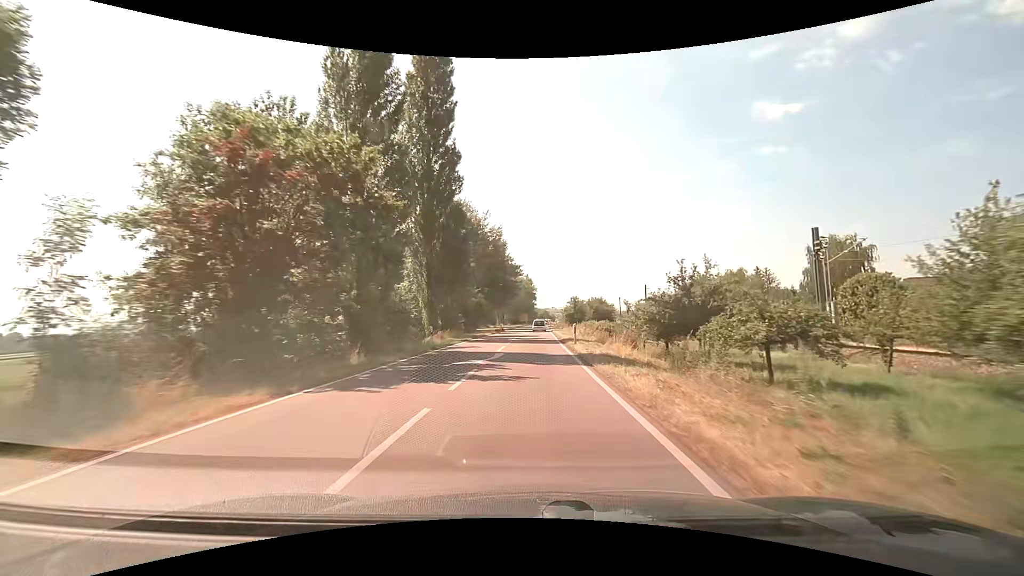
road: secondary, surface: asphalt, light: Day
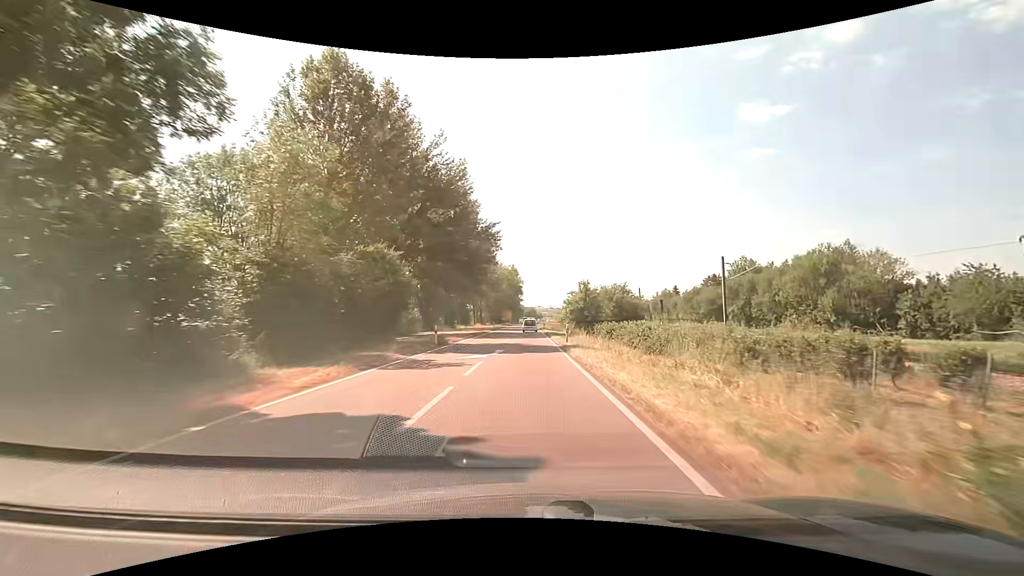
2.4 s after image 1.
(+0.5, +39.4) m; +2°
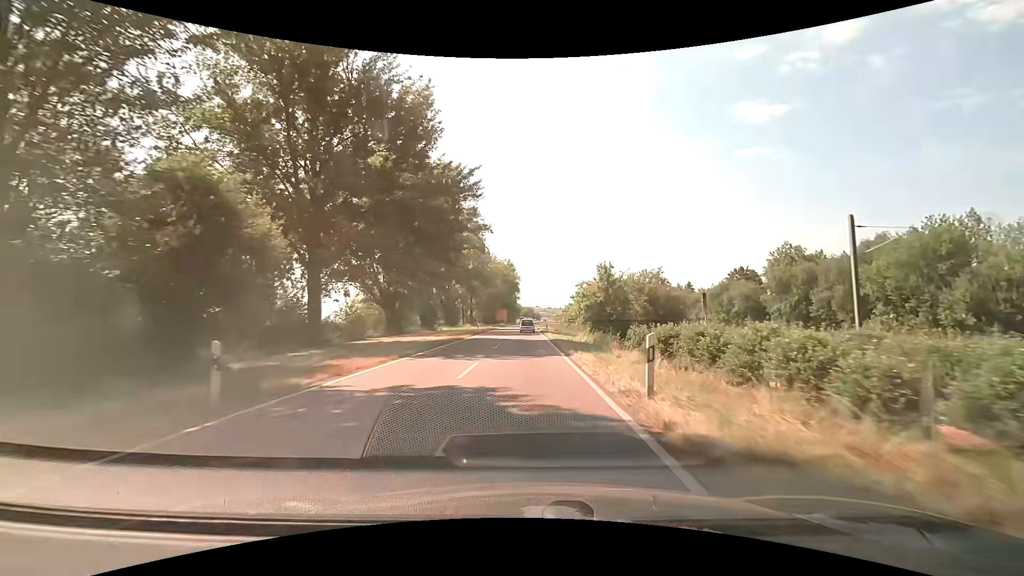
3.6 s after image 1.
(0.0, +19.1) m; 0°
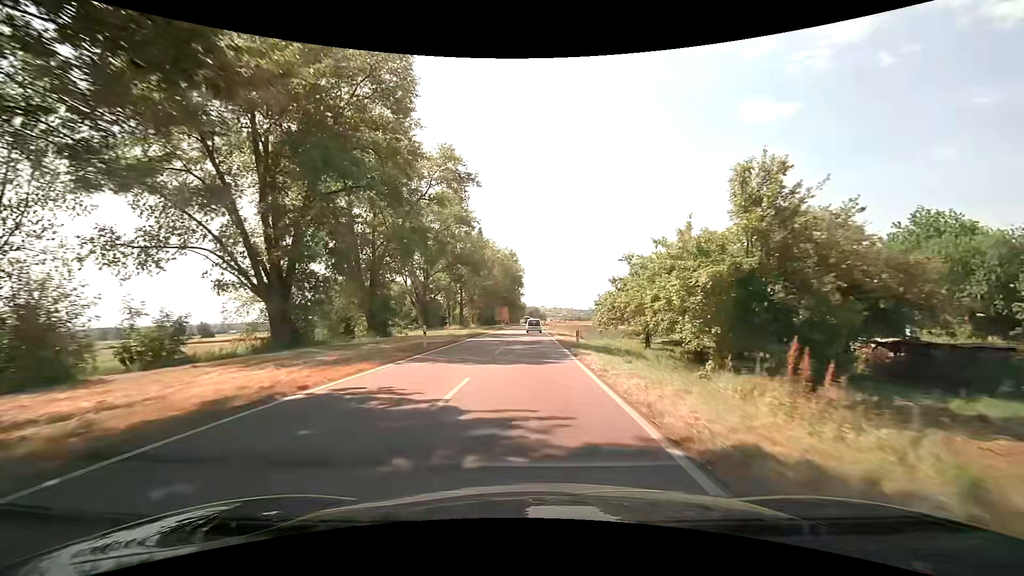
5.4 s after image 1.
(-0.1, +28.3) m; 0°
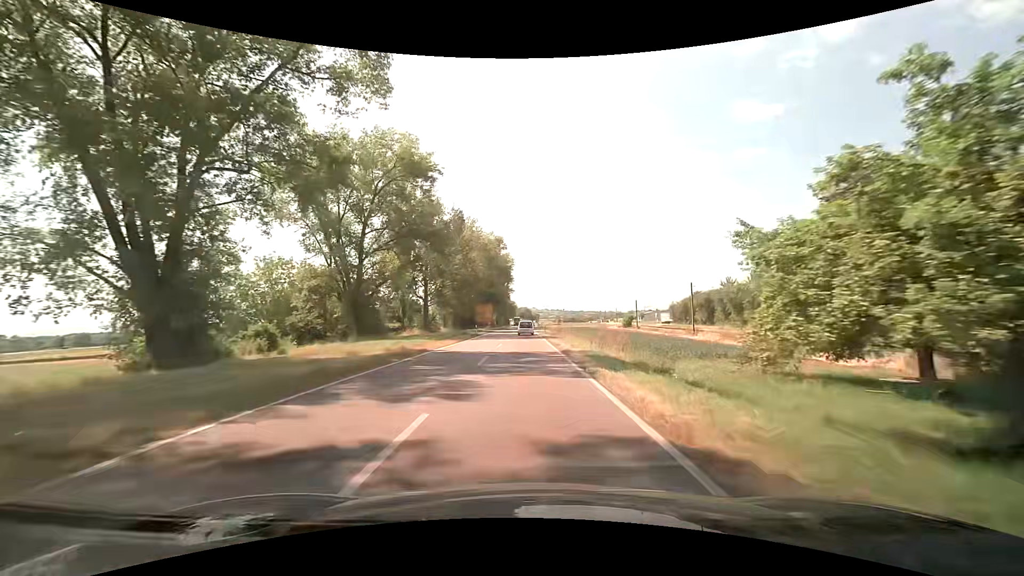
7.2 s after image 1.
(0.0, +28.4) m; 0°
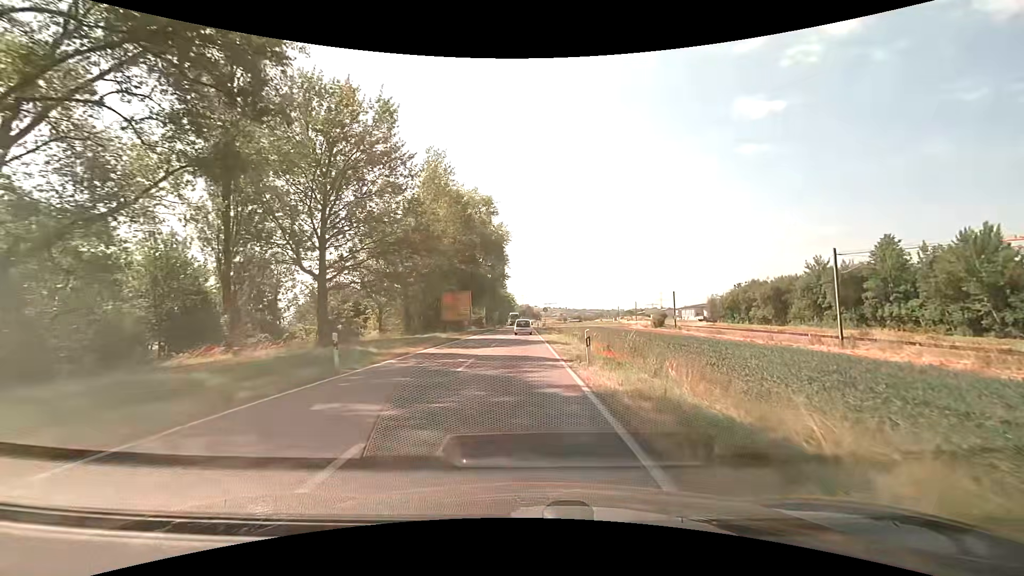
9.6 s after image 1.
(+0.3, +37.9) m; 0°
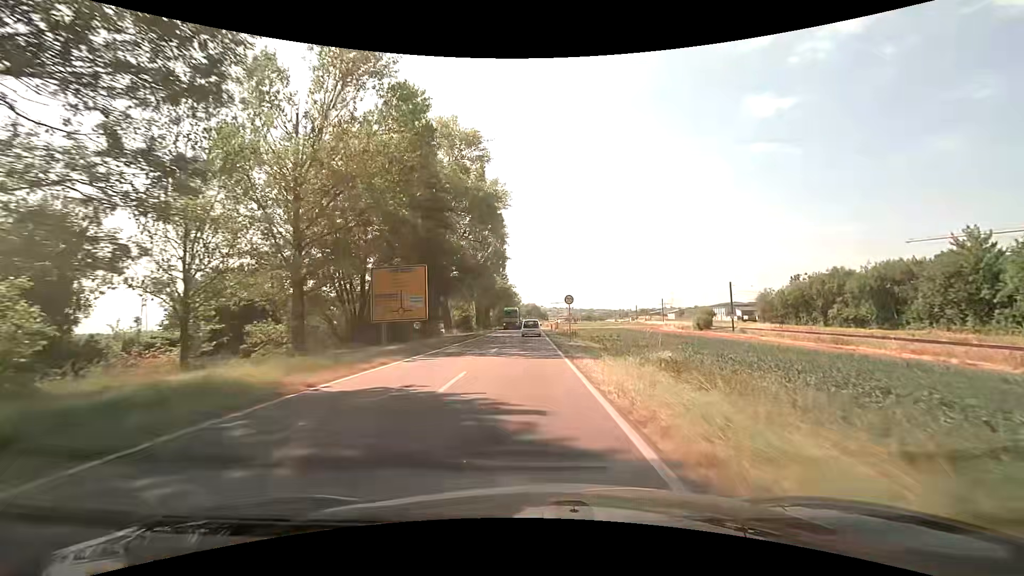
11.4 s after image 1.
(-0.2, +28.4) m; -1°
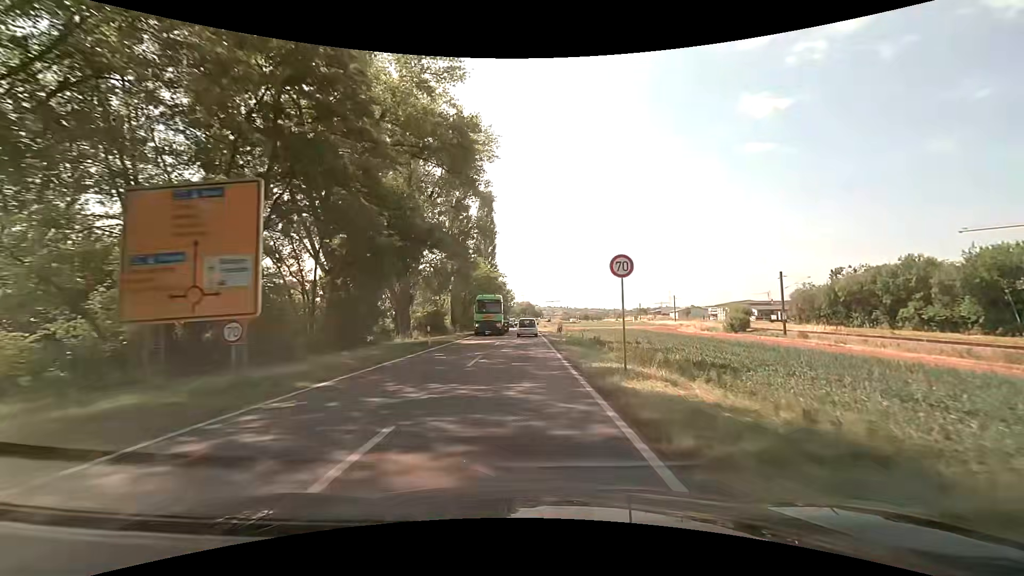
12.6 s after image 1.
(+0.1, +19.0) m; +1°
(0, +10) (0, +20) (0, +30) (0, +40) (0, +50) (0, +60) (0, +70) (0, +80) (0, +90) (0, +100) m
